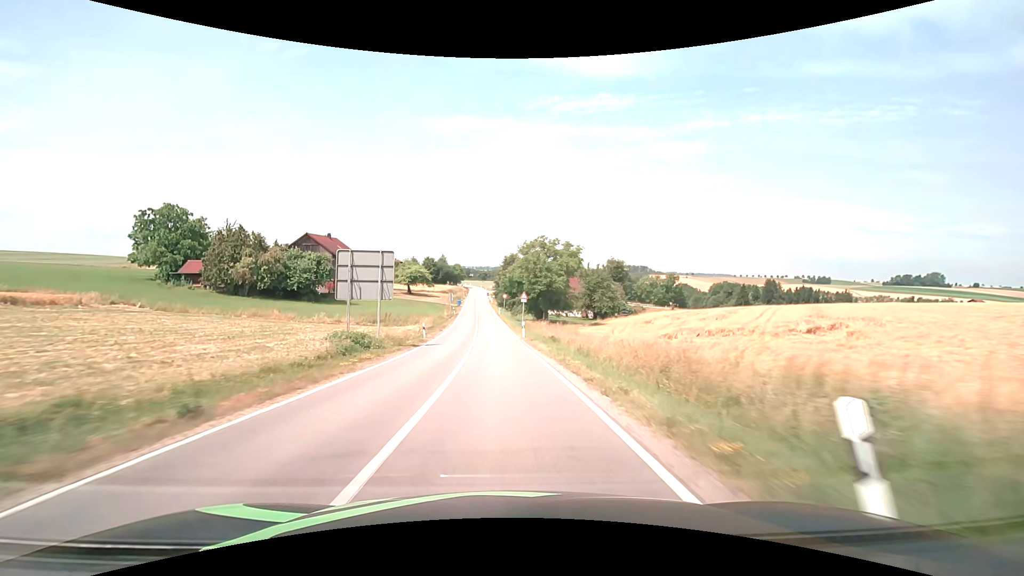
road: secondary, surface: asphalt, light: Day
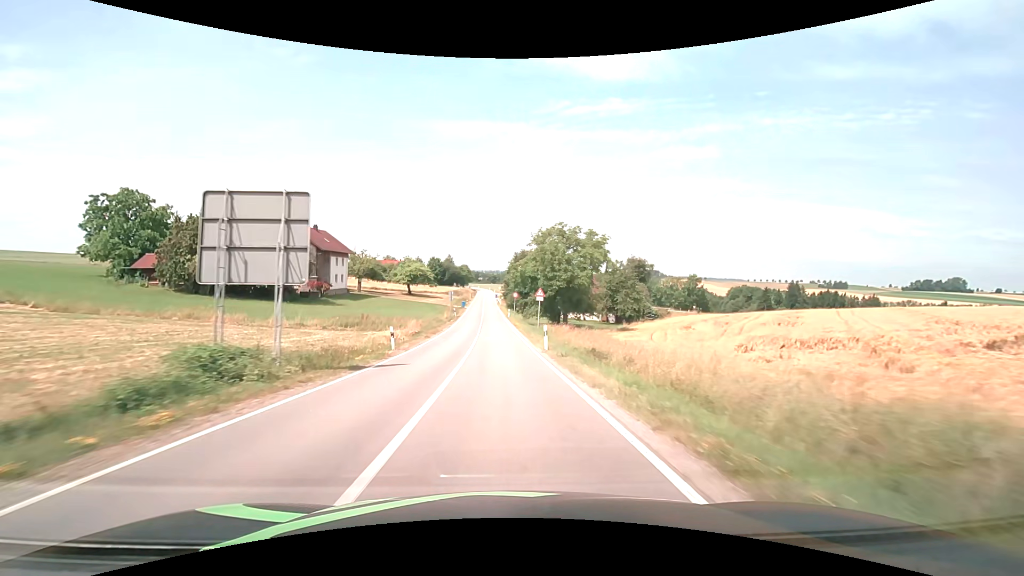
(-0.1, +12.0) m; -1°
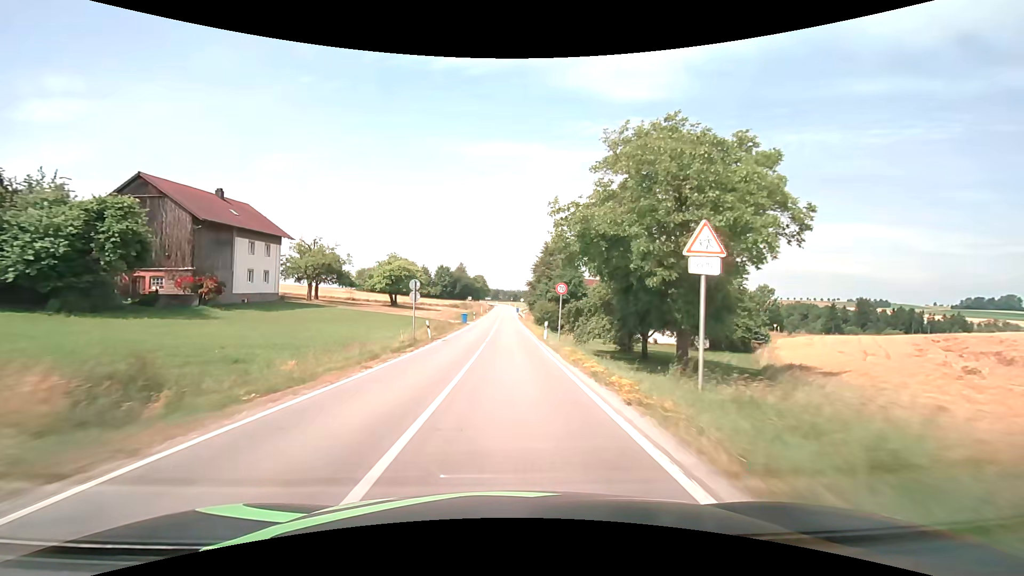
(-0.7, +33.9) m; -3°
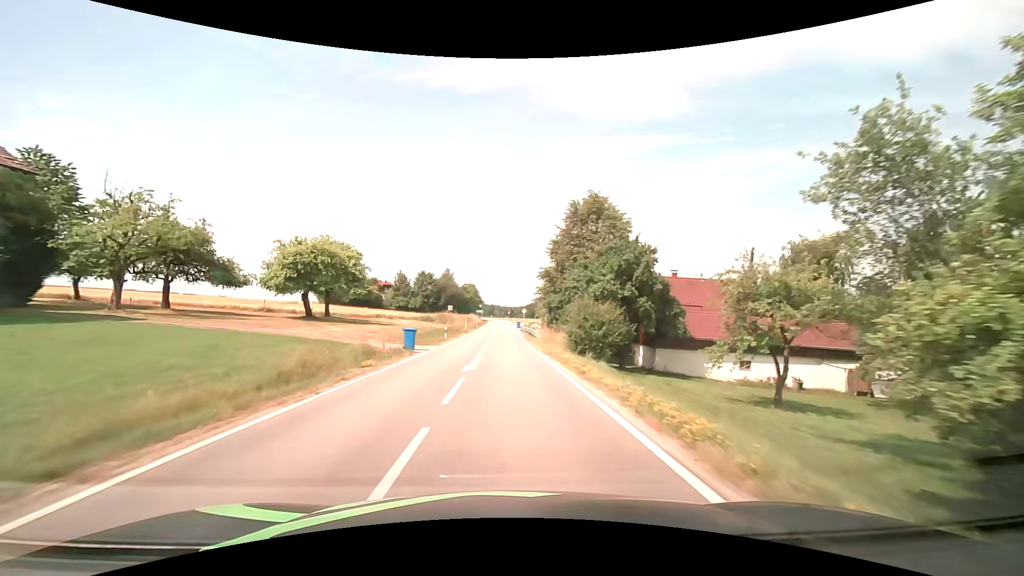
(-0.1, +30.6) m; 0°
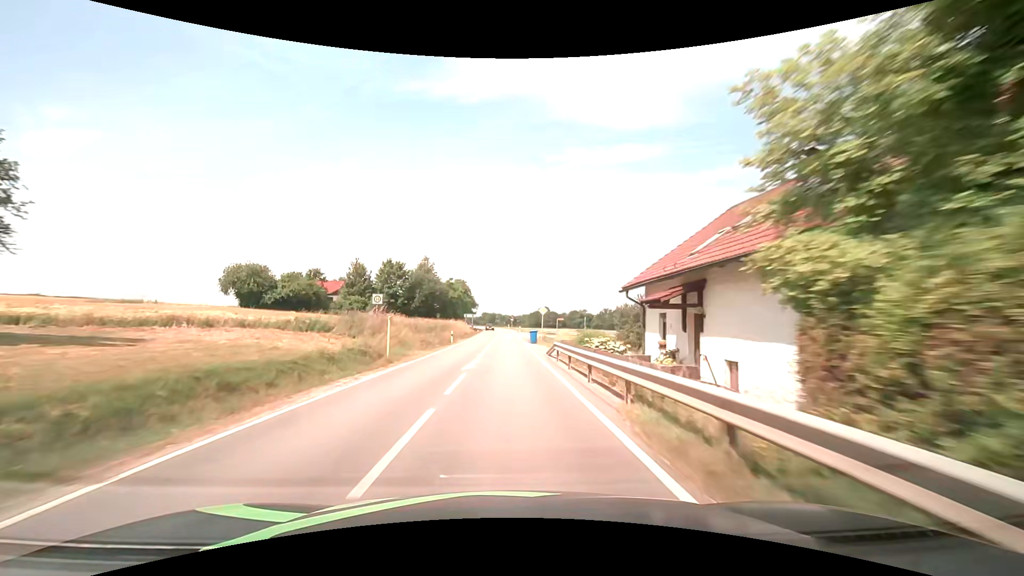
(+0.1, +40.4) m; 0°
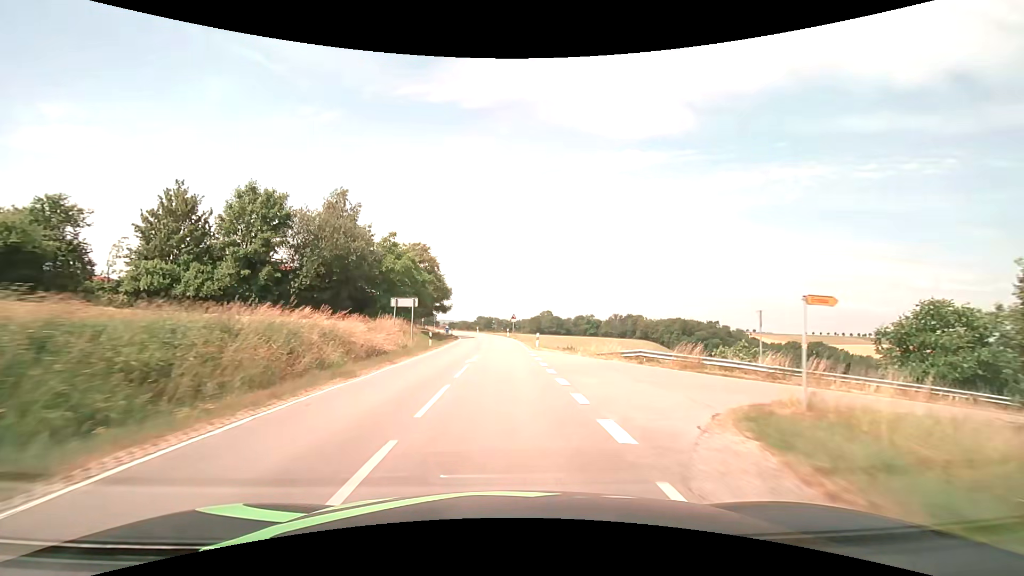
(+0.1, +50.7) m; 0°
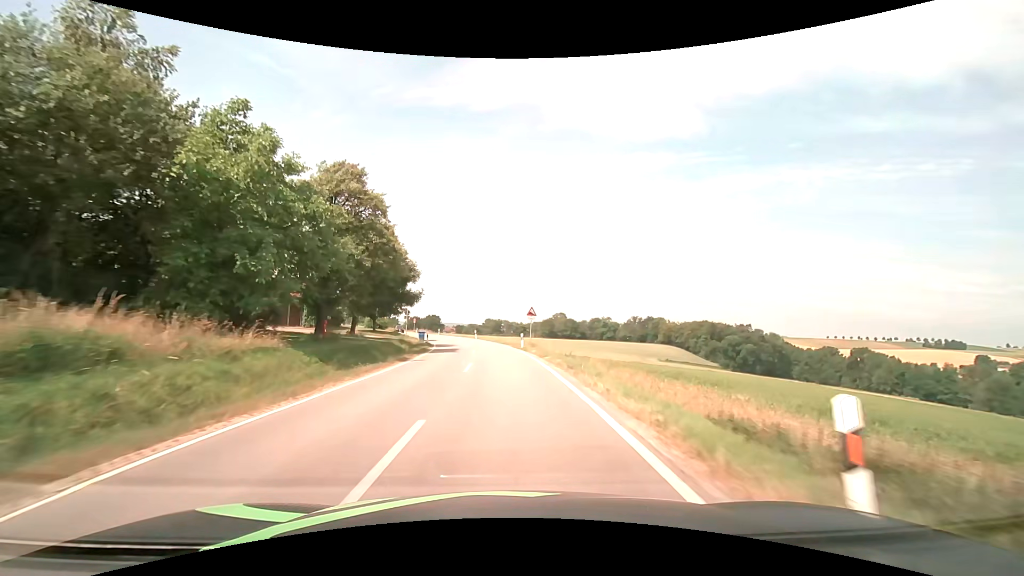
(-0.2, +29.6) m; -1°
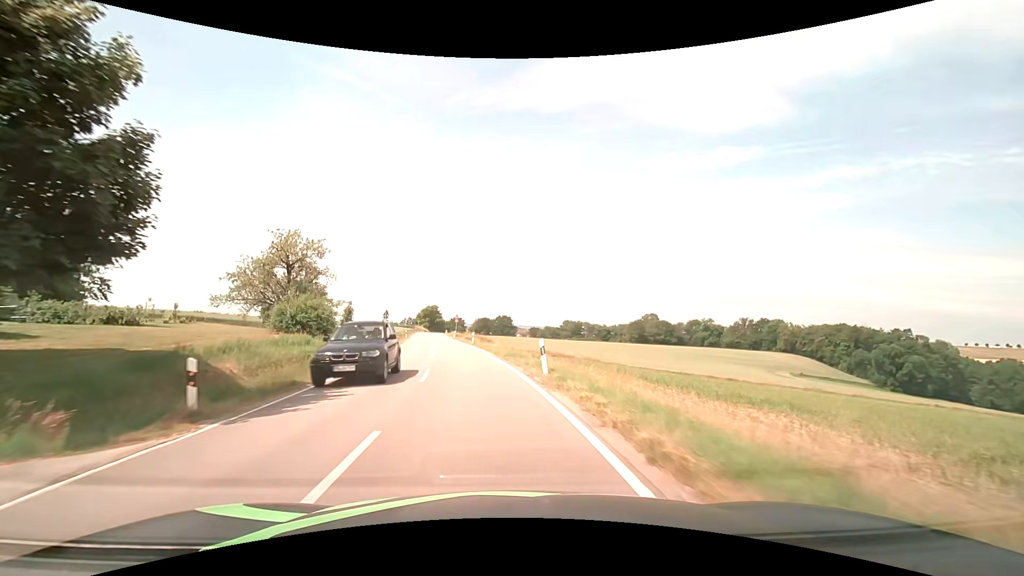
(-2.3, +47.5) m; -8°
(0, +10) (-1, +20) (-3, +30) (-5, +40) (-6, +50) (-8, +59) (-10, +69) (-11, +79) (-13, +89) (-14, +99) m
